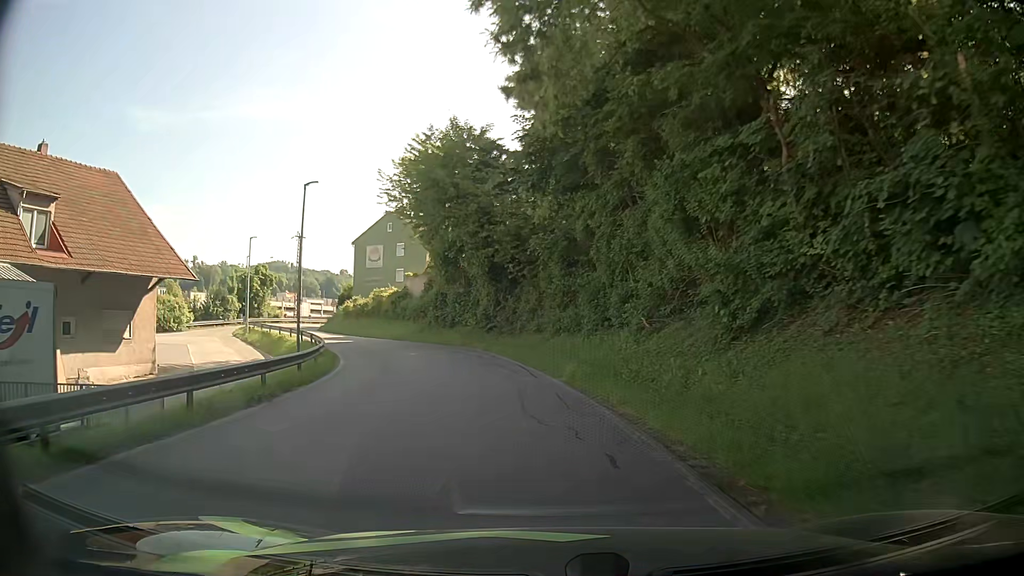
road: residential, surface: asphalt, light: Day
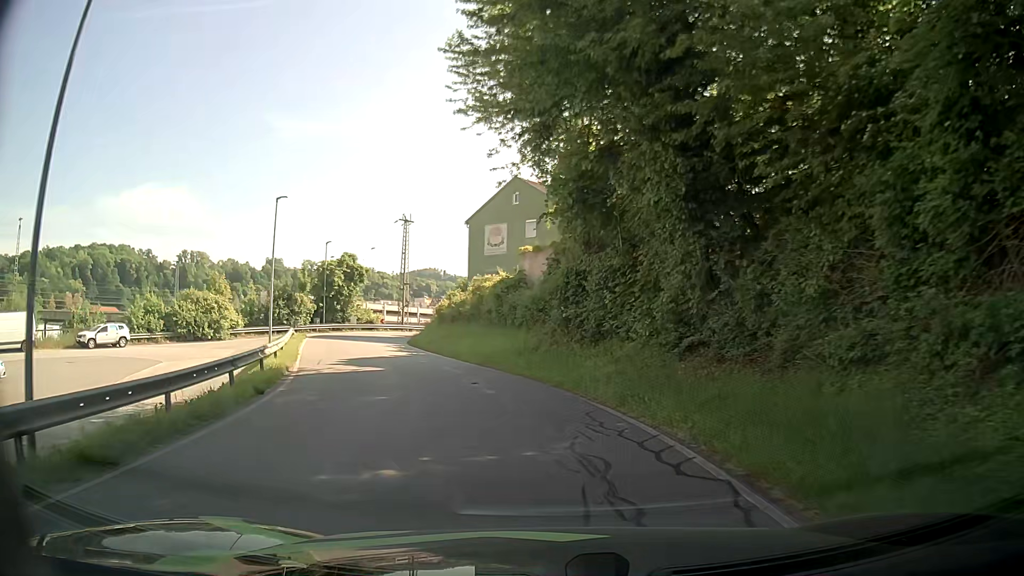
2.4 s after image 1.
(-2.4, +21.5) m; -13°
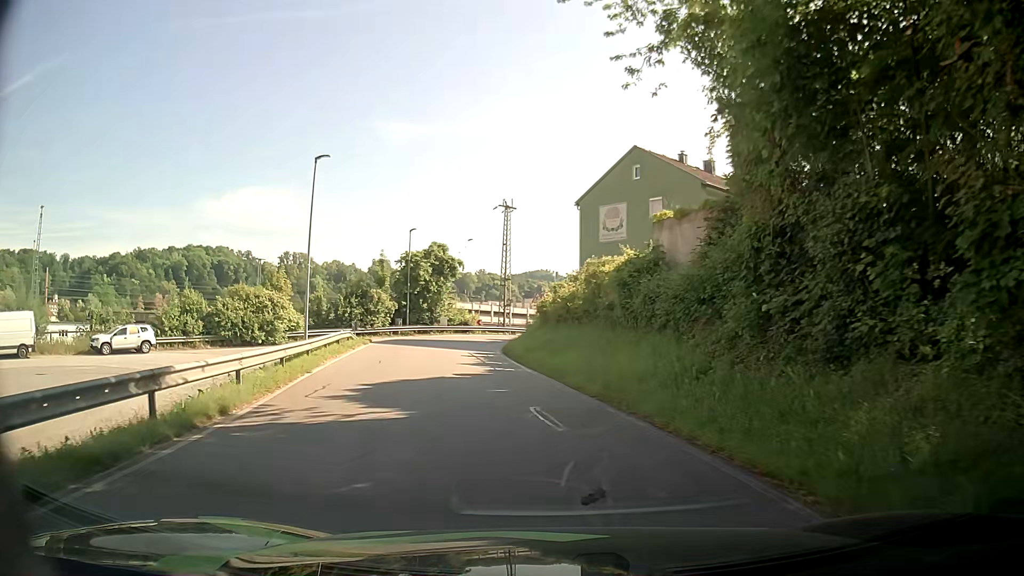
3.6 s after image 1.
(-1.0, +9.7) m; -9°
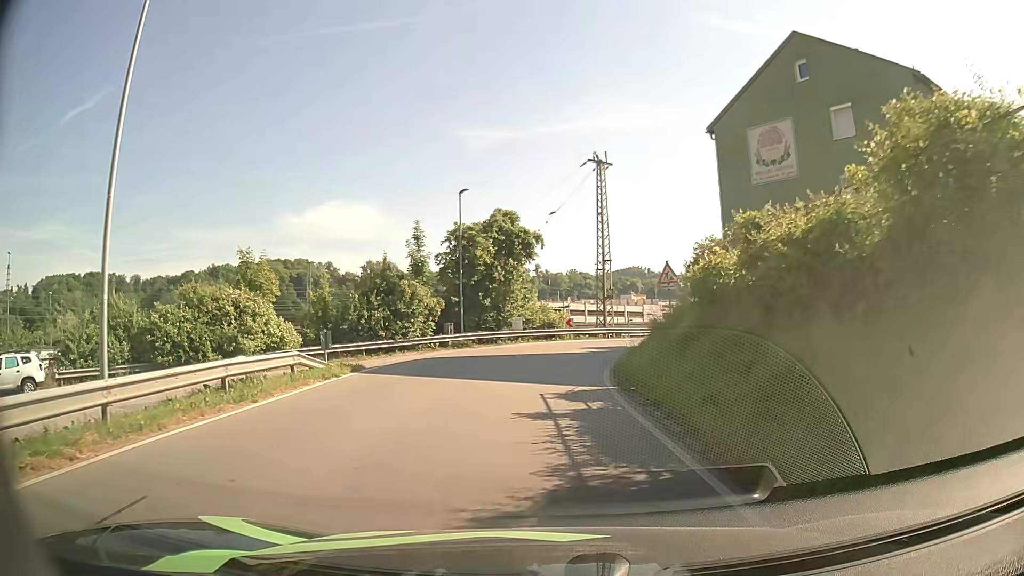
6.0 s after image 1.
(-1.6, +17.3) m; -8°
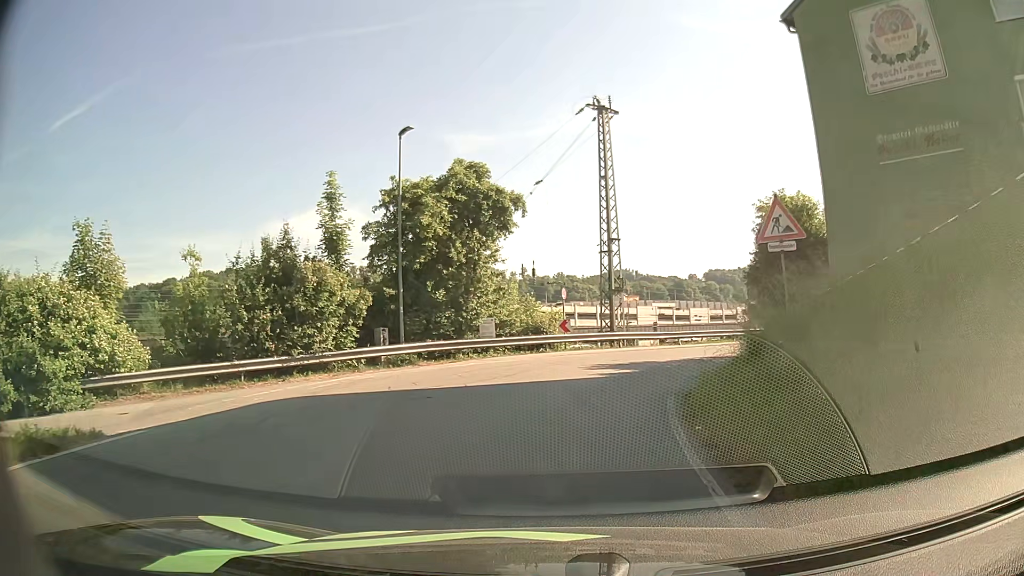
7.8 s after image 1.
(0.0, +12.3) m; +1°
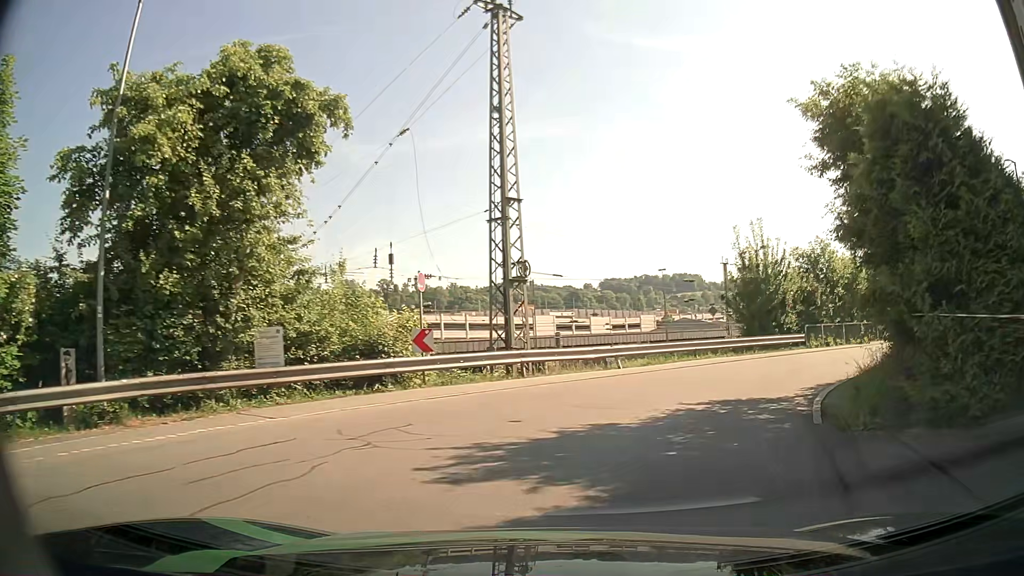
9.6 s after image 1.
(+0.8, +12.3) m; +9°
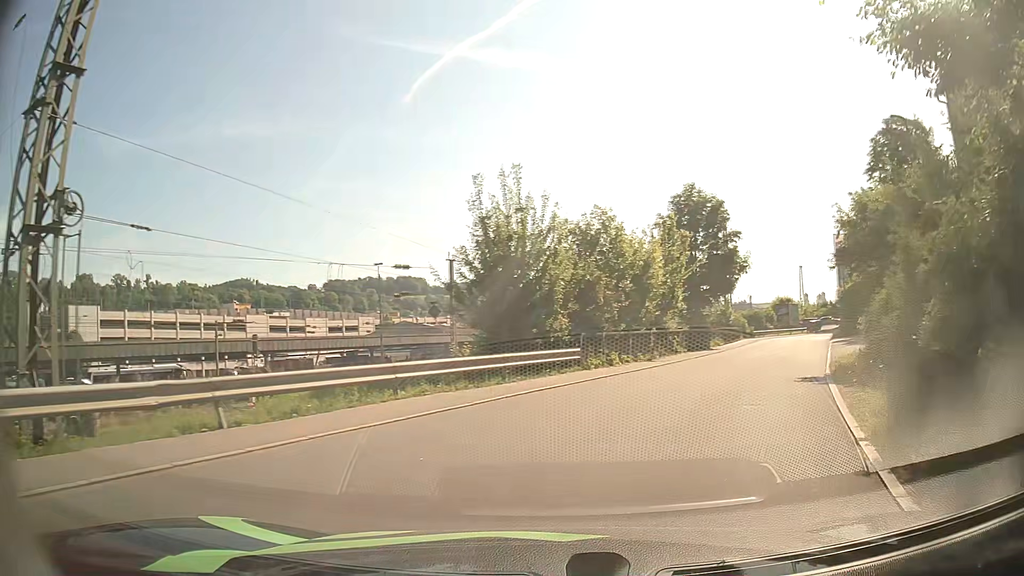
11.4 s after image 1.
(+2.0, +10.8) m; +22°
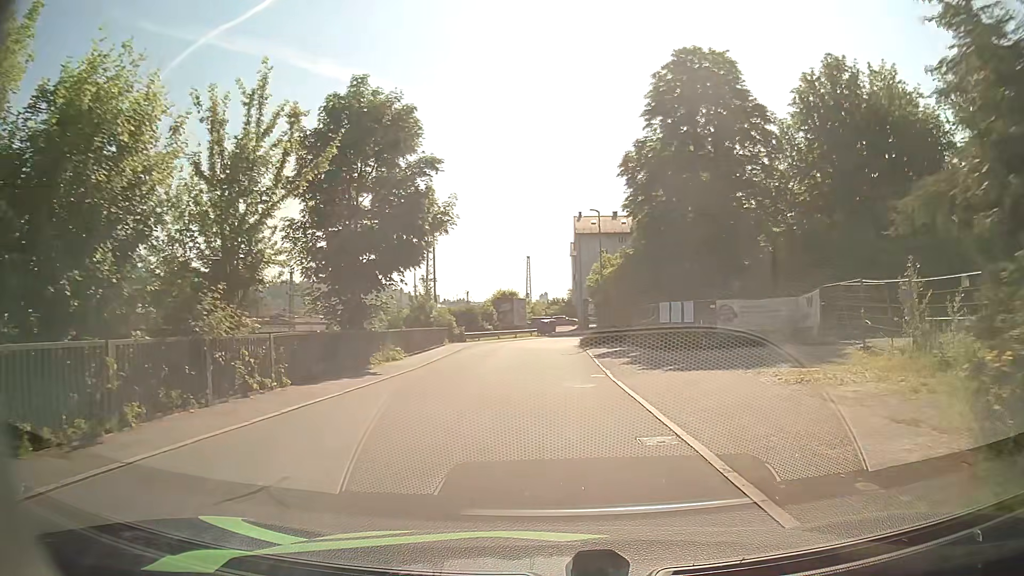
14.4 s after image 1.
(+5.8, +18.2) m; +25°
(0, +10) (0, +20) (0, +30) (0, +40) (+1, +50) (+4, +59) (+12, +66) (+21, +68) (+31, +68) (+41, +67) m
